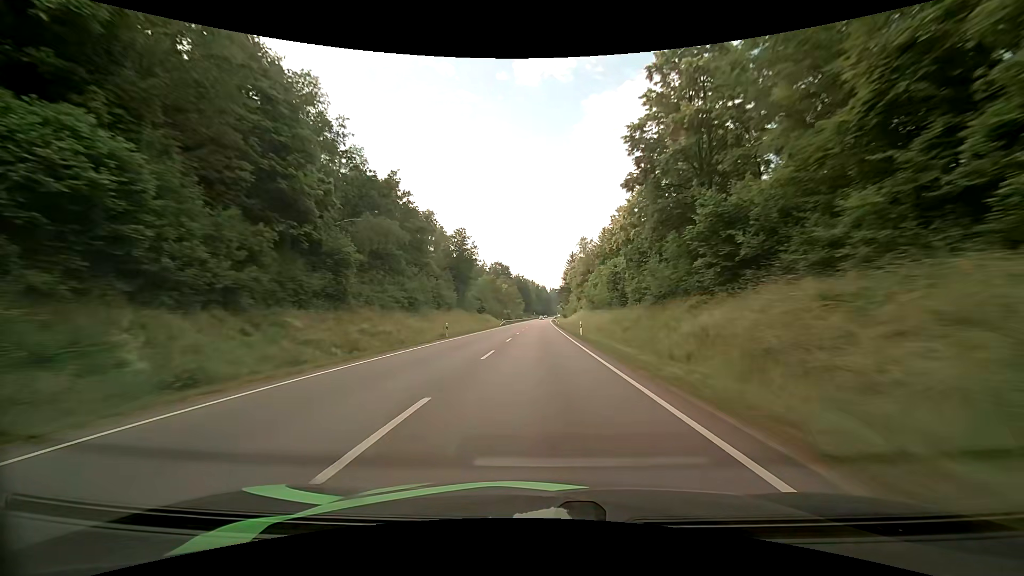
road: primary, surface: asphalt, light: Day
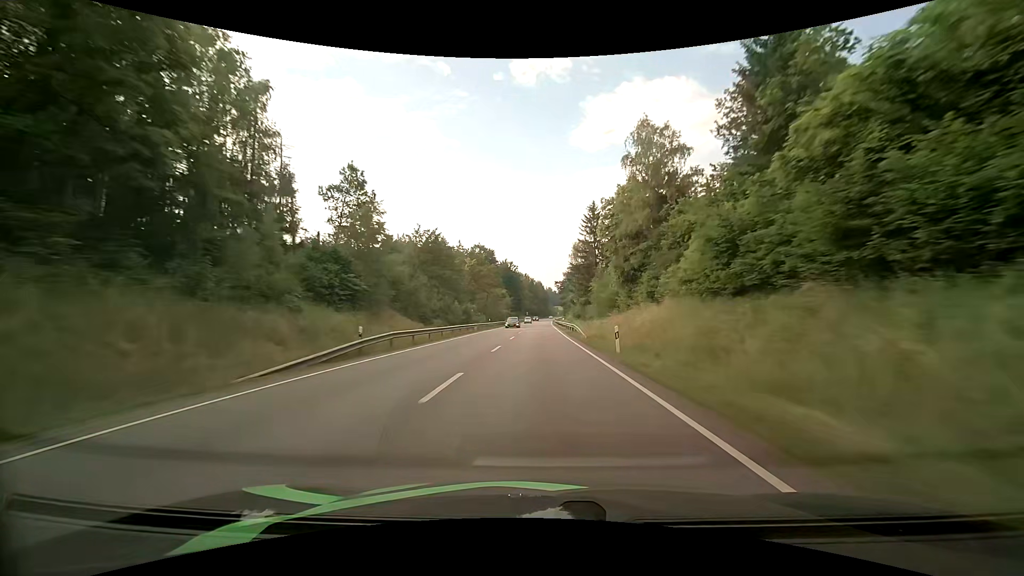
(+0.2, +68.2) m; +1°
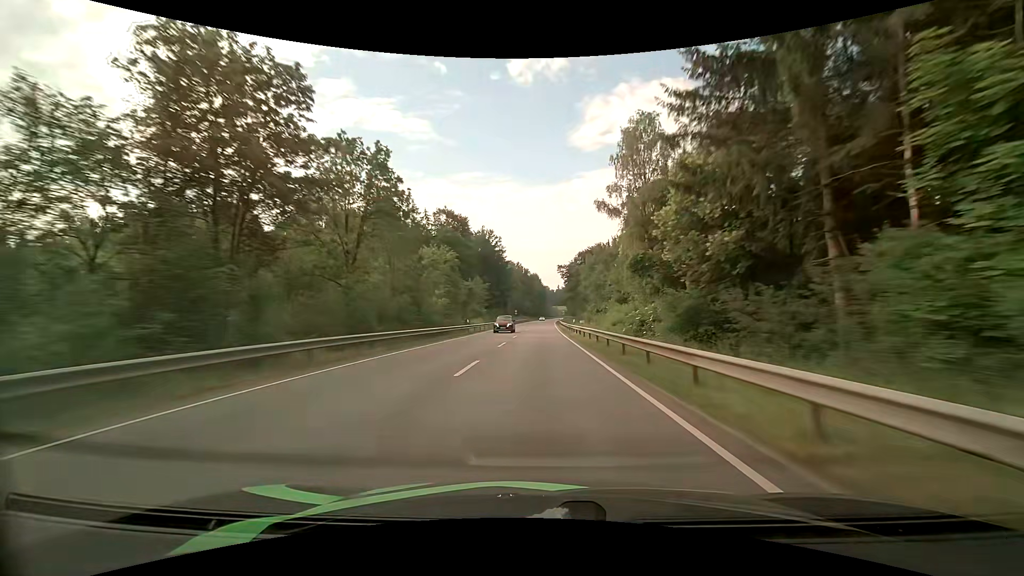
(+0.3, +68.3) m; 0°
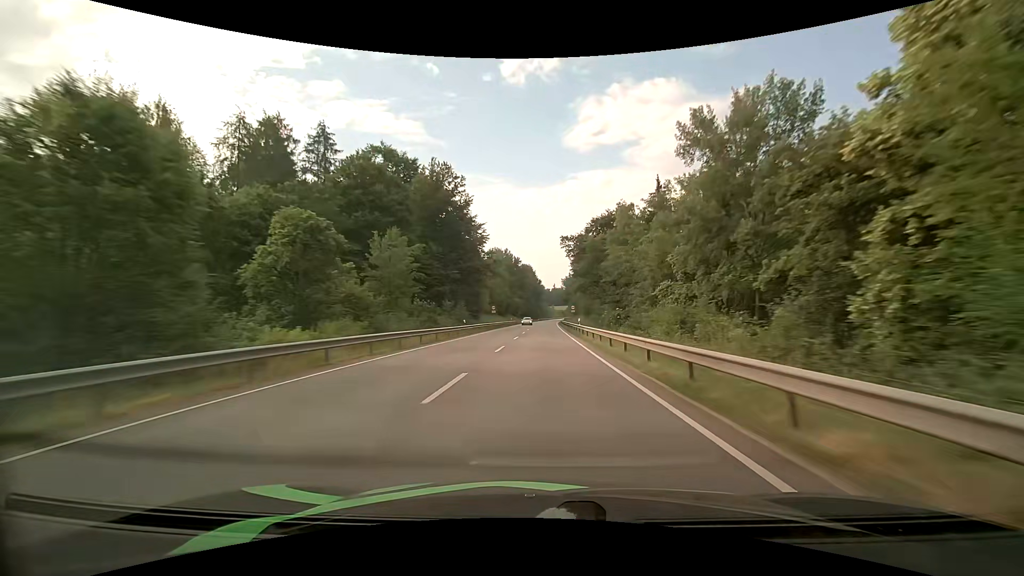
(+0.3, +51.5) m; +1°
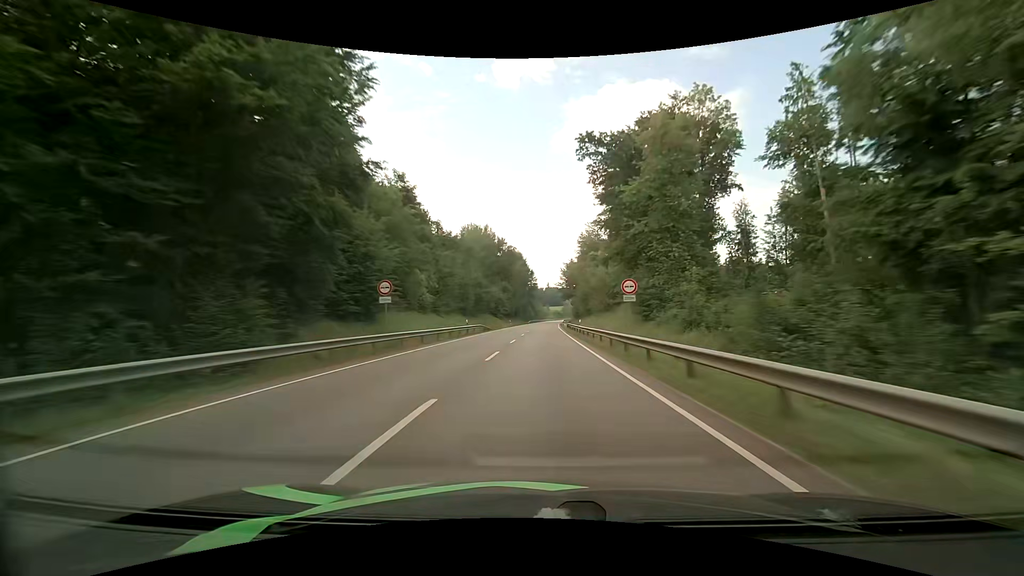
(+0.4, +51.9) m; +1°
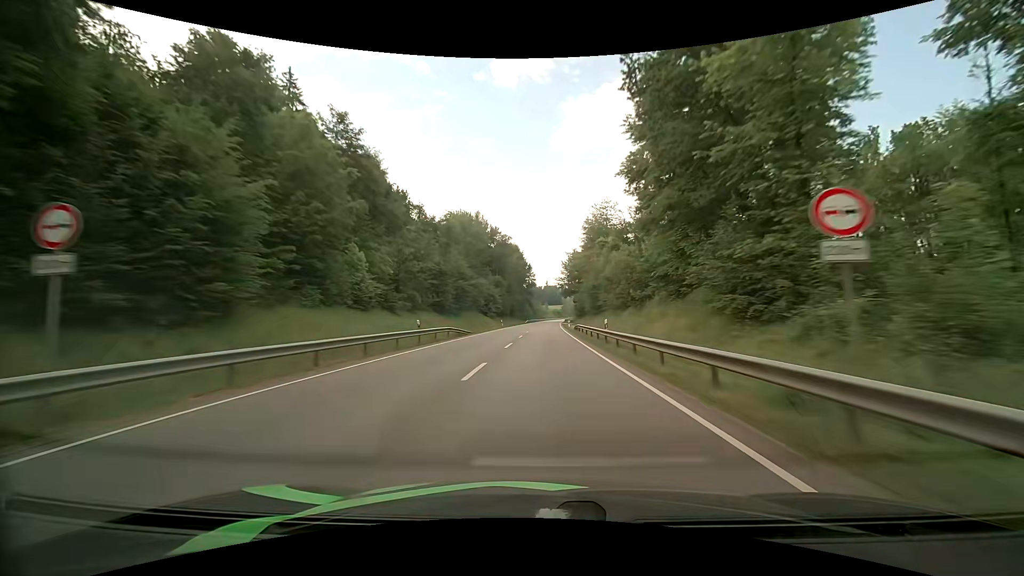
(0.0, +17.3) m; 0°
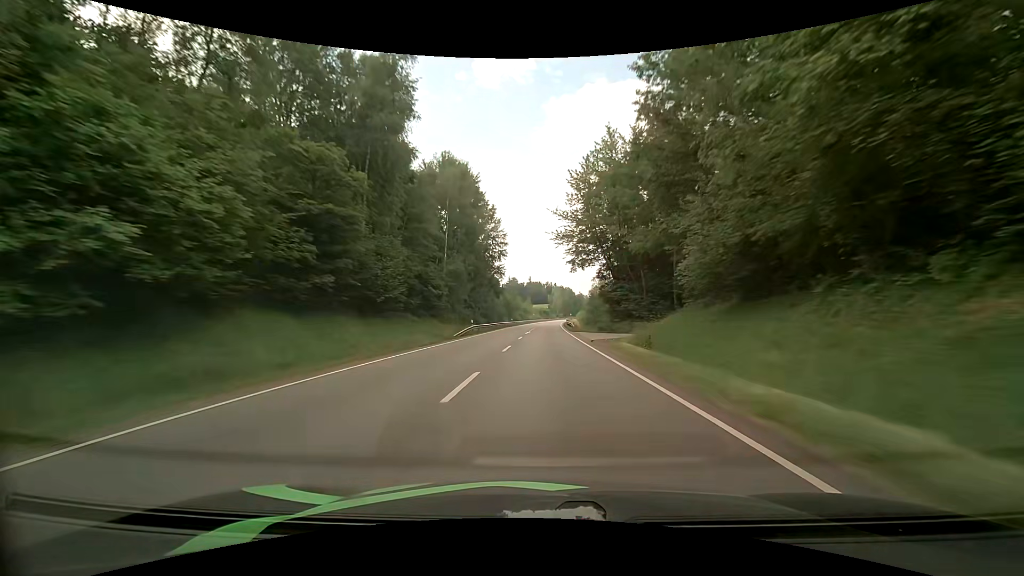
(+1.4, +86.5) m; +2°
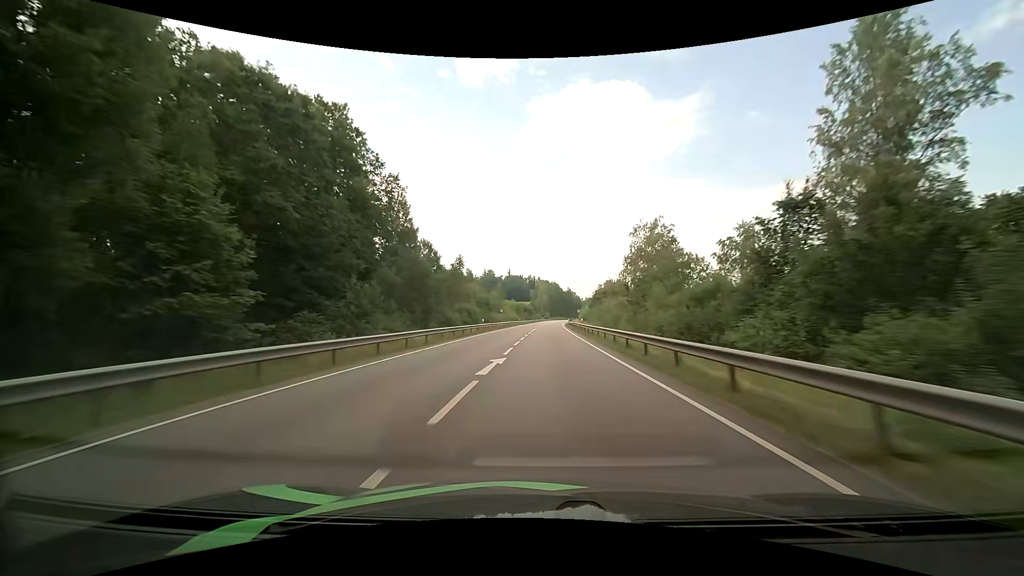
(+1.5, +86.3) m; +2°
(0, +10) (0, +20) (0, +30) (0, +40) (0, +50) (+1, +60) (+1, +70) (+1, +80) (+2, +90) (+2, +100) m
